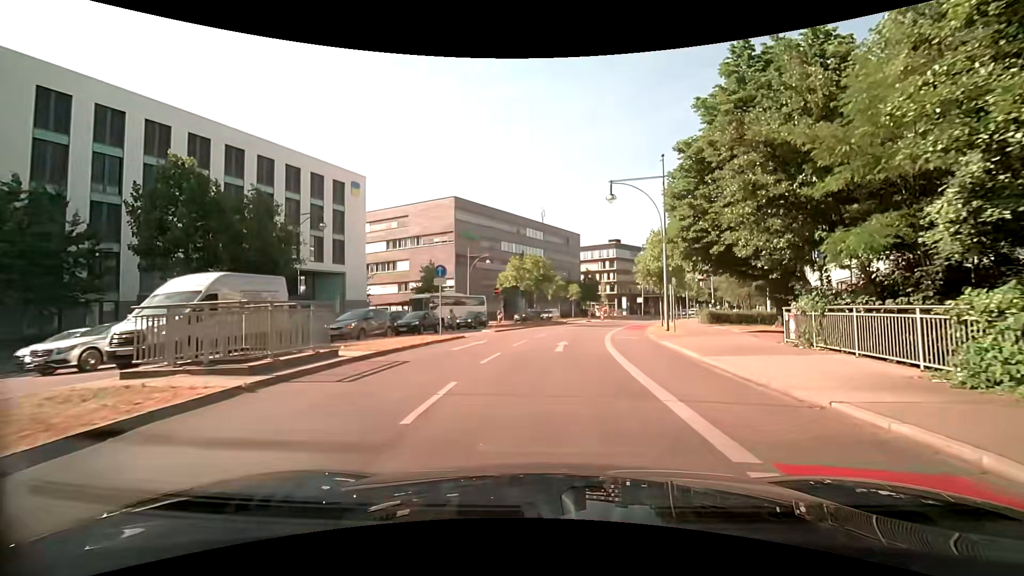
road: primary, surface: asphalt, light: Day
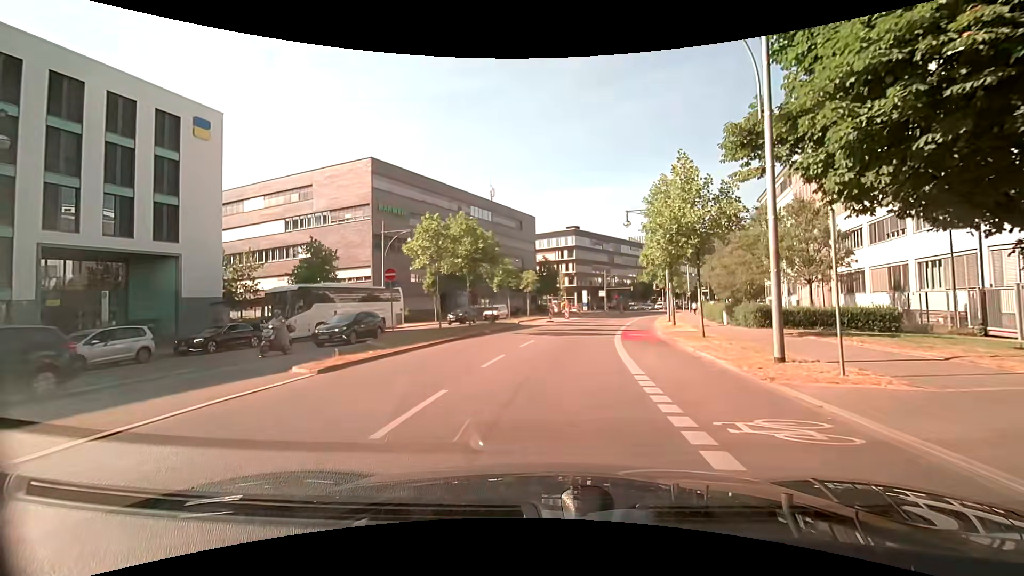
(+0.7, +18.5) m; +5°
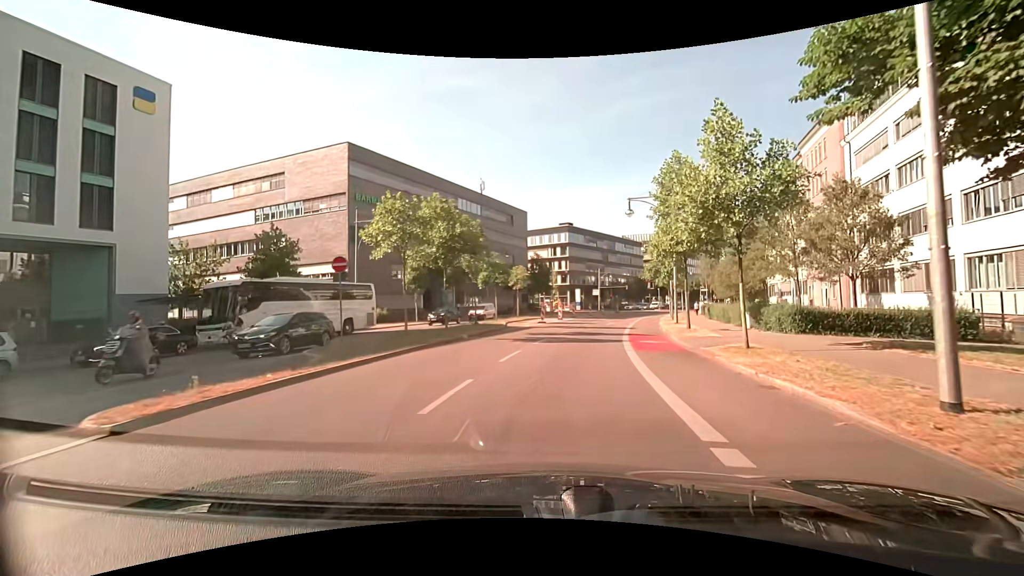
(0.0, +4.8) m; +1°
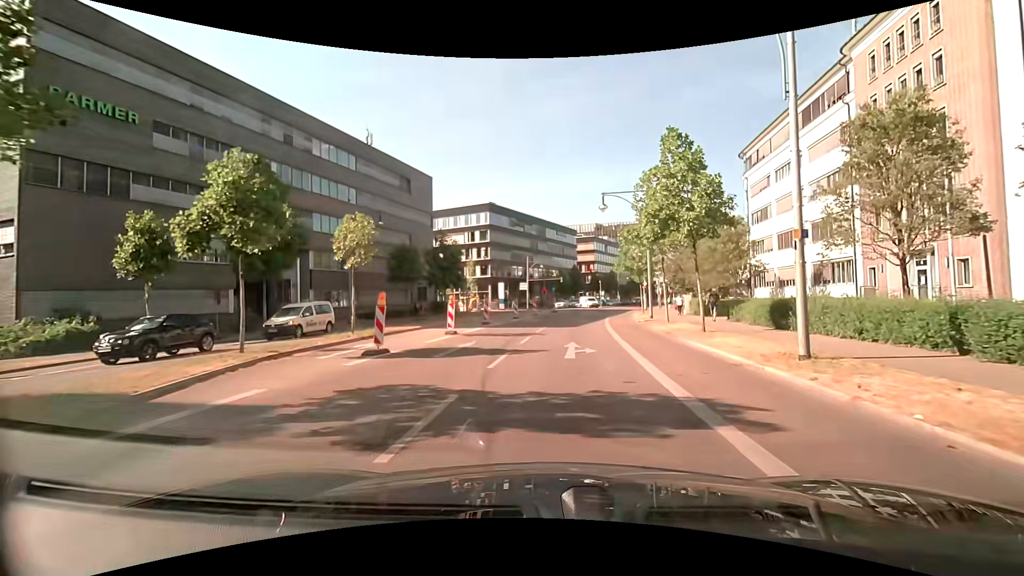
(+2.2, +25.6) m; +8°
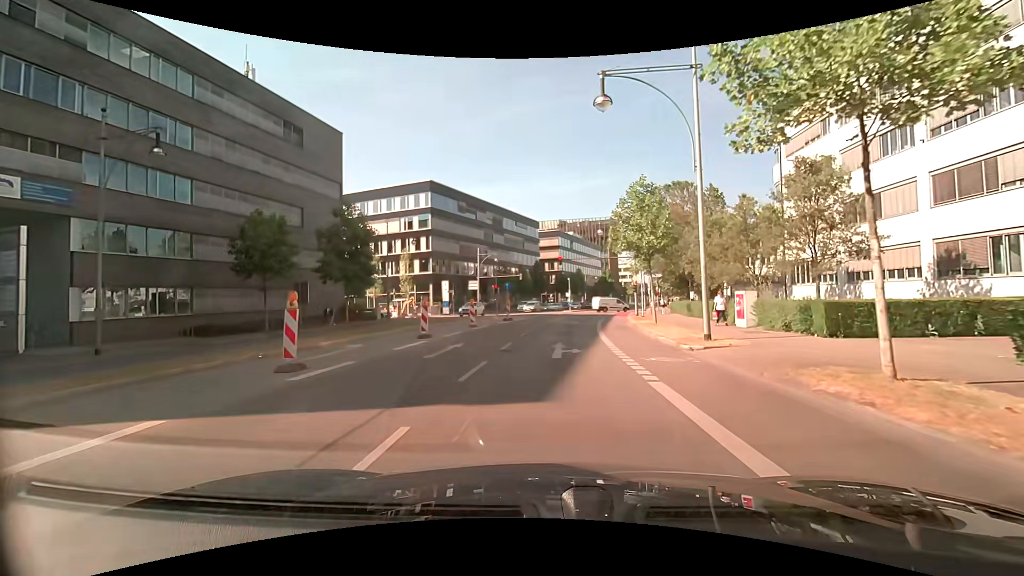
(+1.0, +19.6) m; +5°
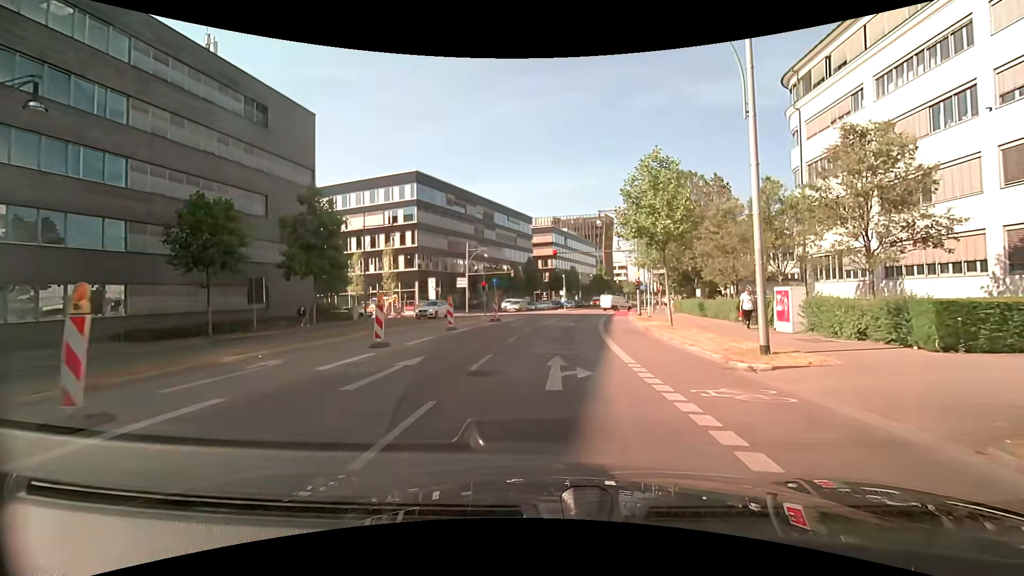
(+0.1, +4.7) m; +1°
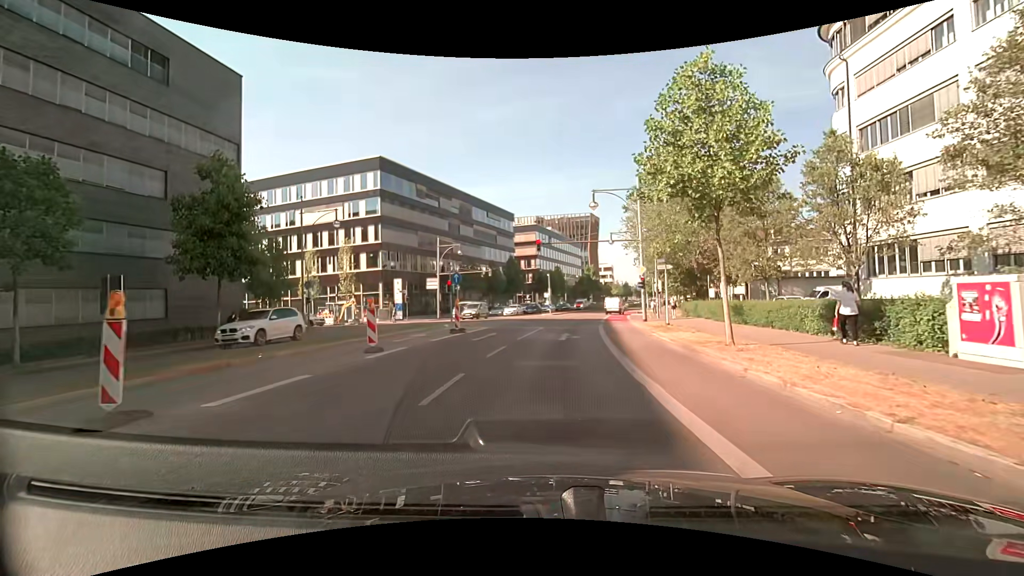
(+0.2, +8.9) m; +2°
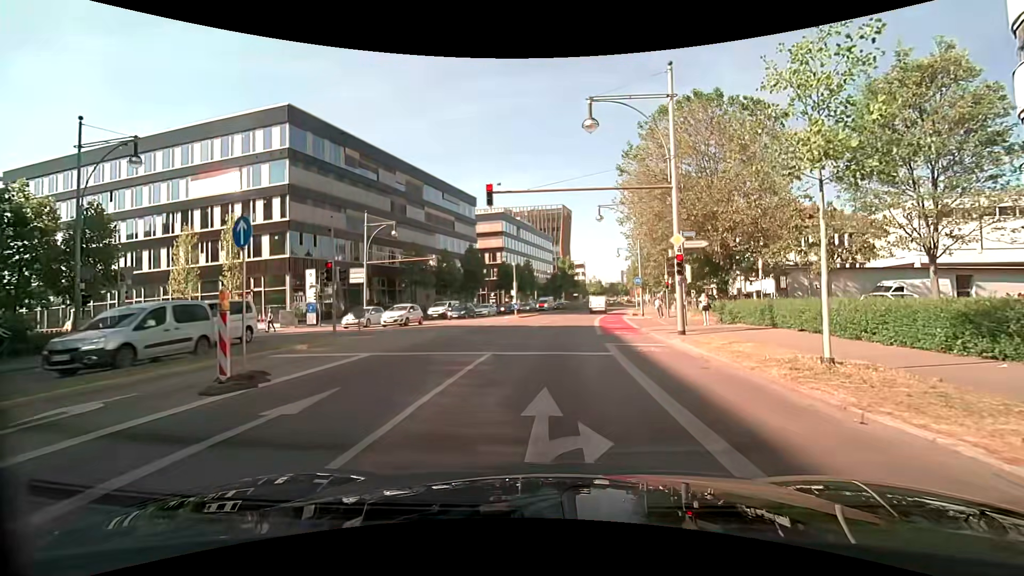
(+0.3, +15.4) m; +4°
(0, +10) (0, +20) (+1, +30) (+2, +40) (+3, +50) (+5, +60) (+7, +70) (+9, +79) (+11, +89) (+13, +99) m
